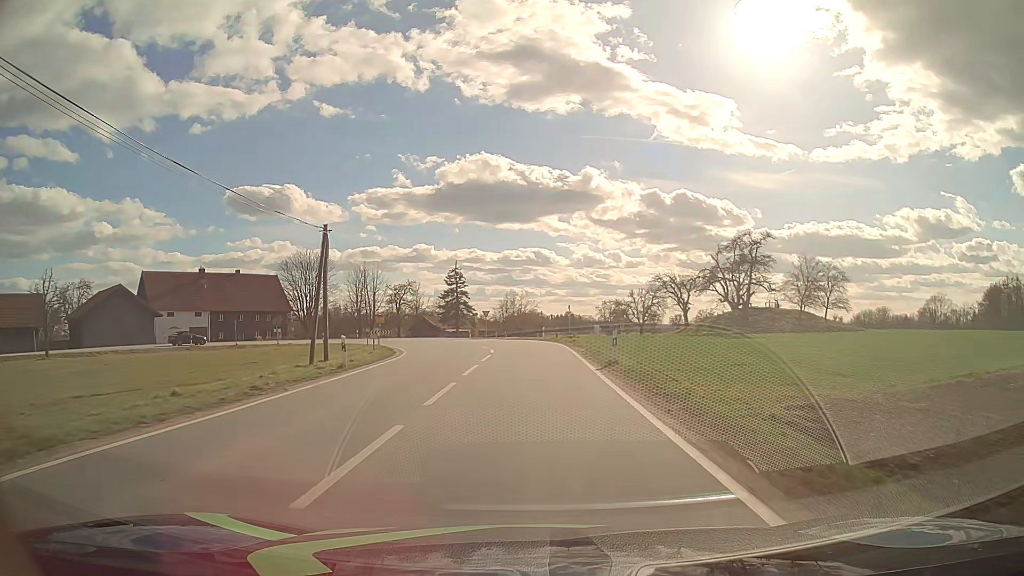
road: tertiary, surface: asphalt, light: Day
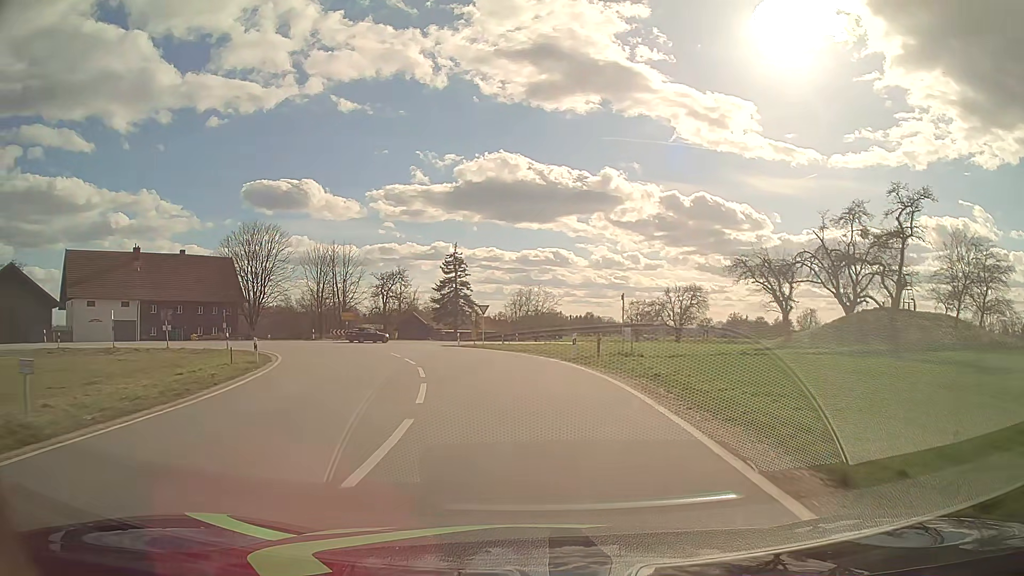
(0.0, +23.3) m; -1°
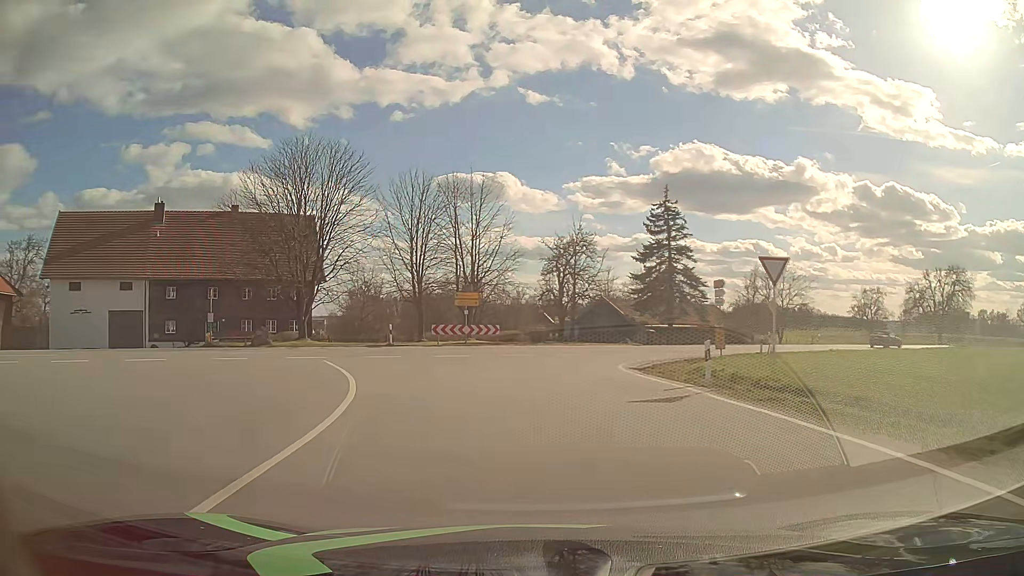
(-4.0, +32.1) m; -17°
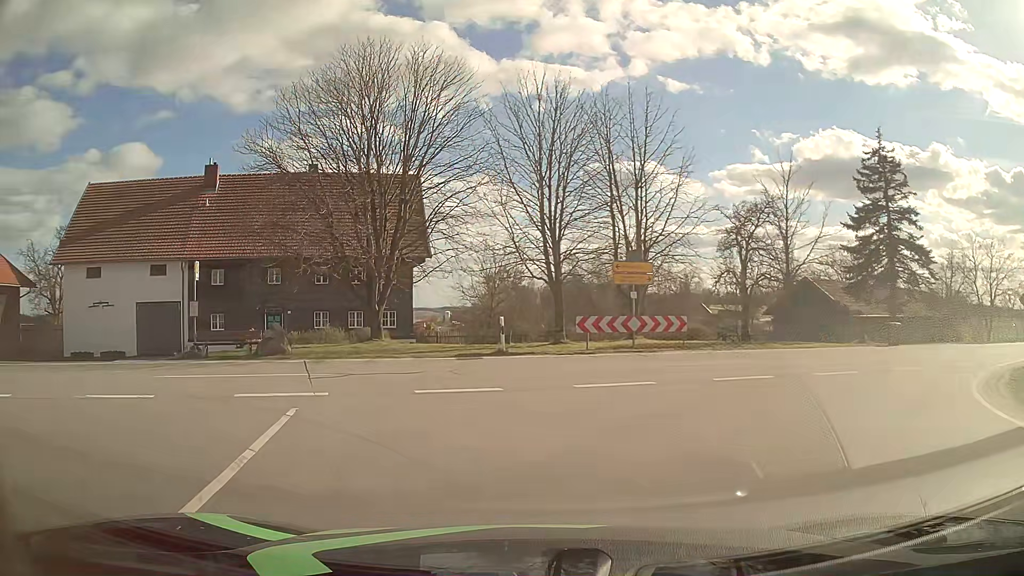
(-1.5, +13.8) m; -13°
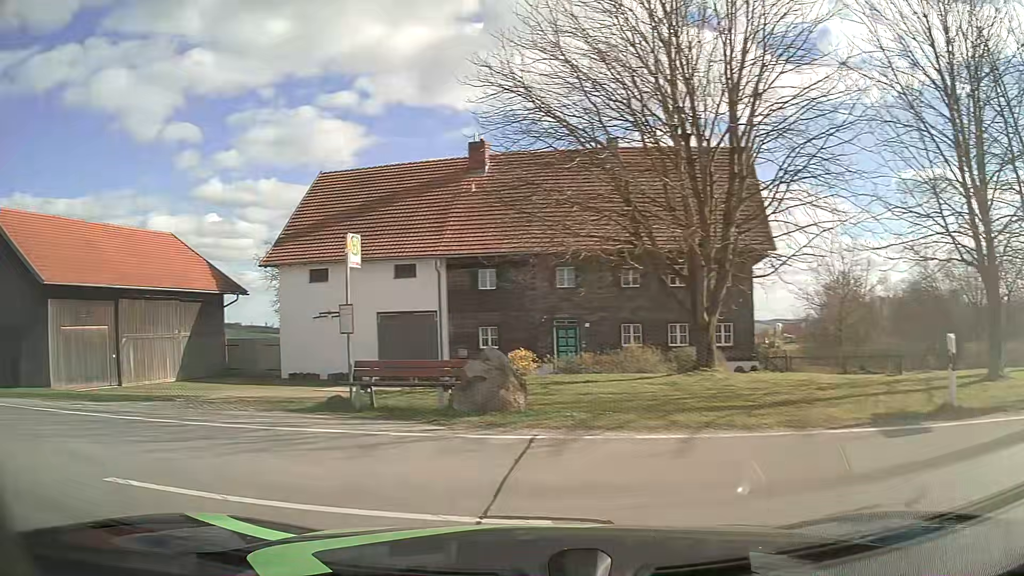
(-1.2, +9.5) m; -28°
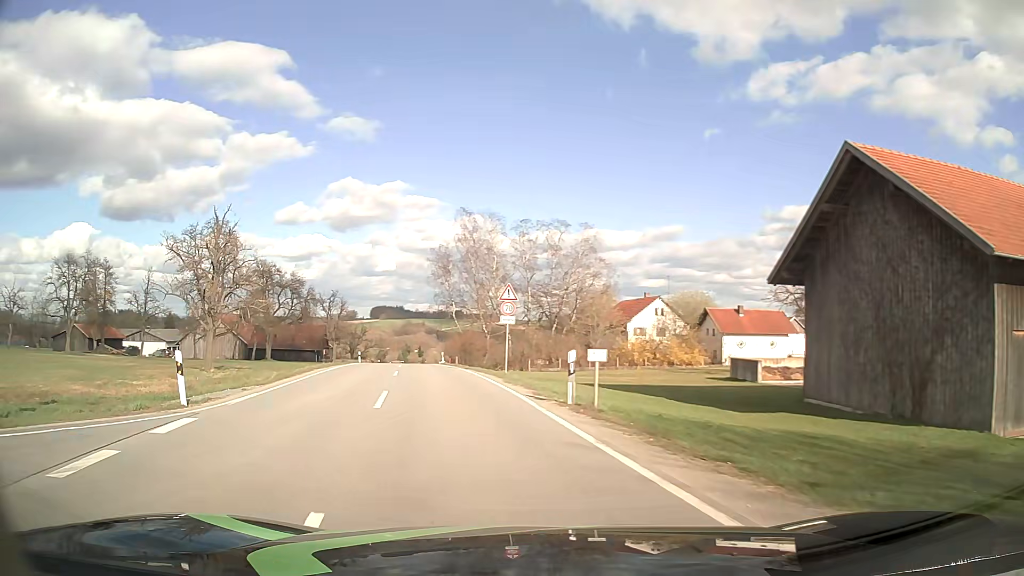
(-8.3, +8.3) m; -74°
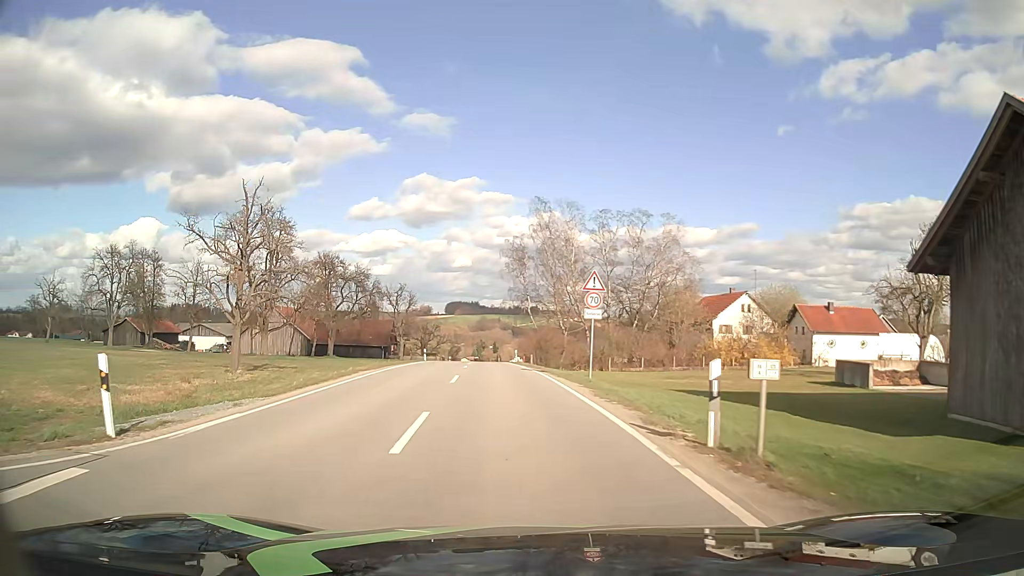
(-0.3, +5.0) m; -6°
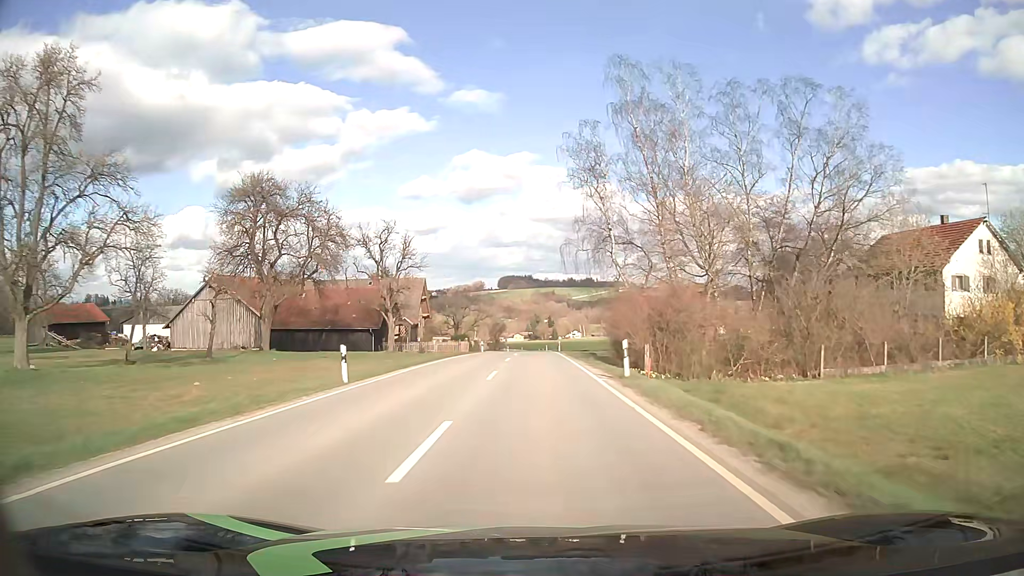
(-2.2, +37.5) m; -4°
(0, +10) (0, +20) (0, +30) (0, +40) (0, +50) (0, +60) (0, +70) (0, +80) (0, +90) (0, +100) m
